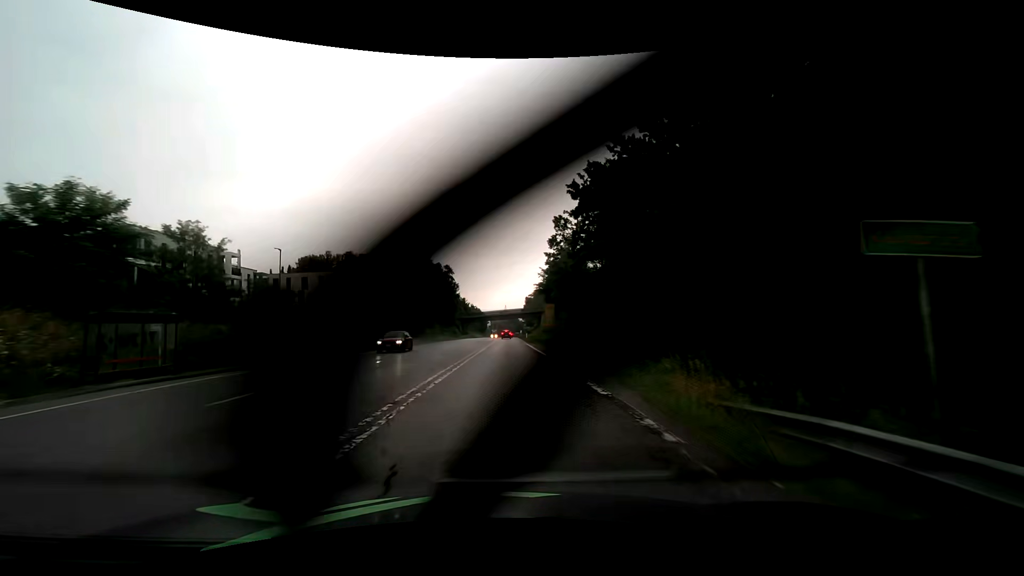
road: secondary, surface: asphalt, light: Day
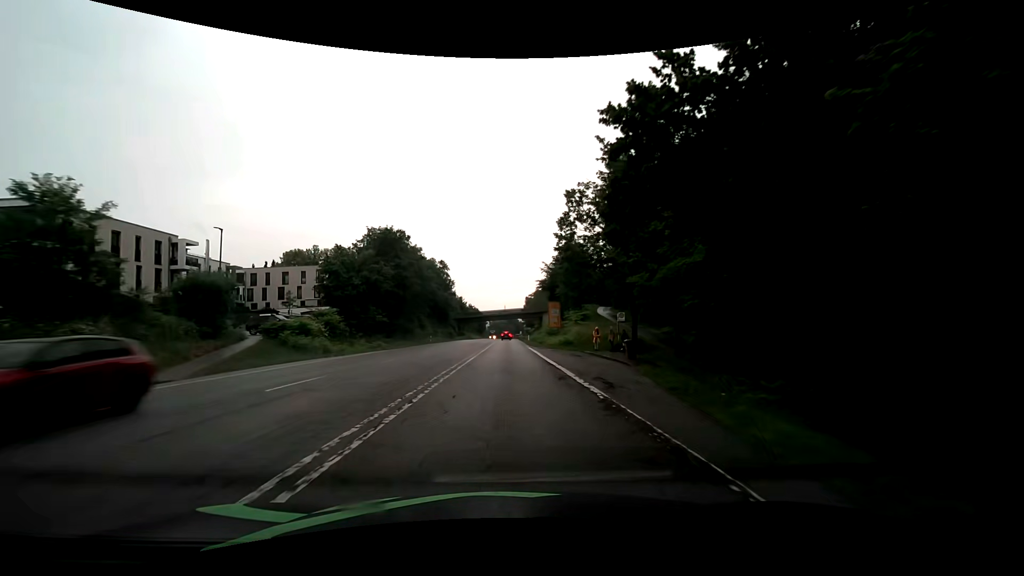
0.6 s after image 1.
(0.0, +9.2) m; 0°
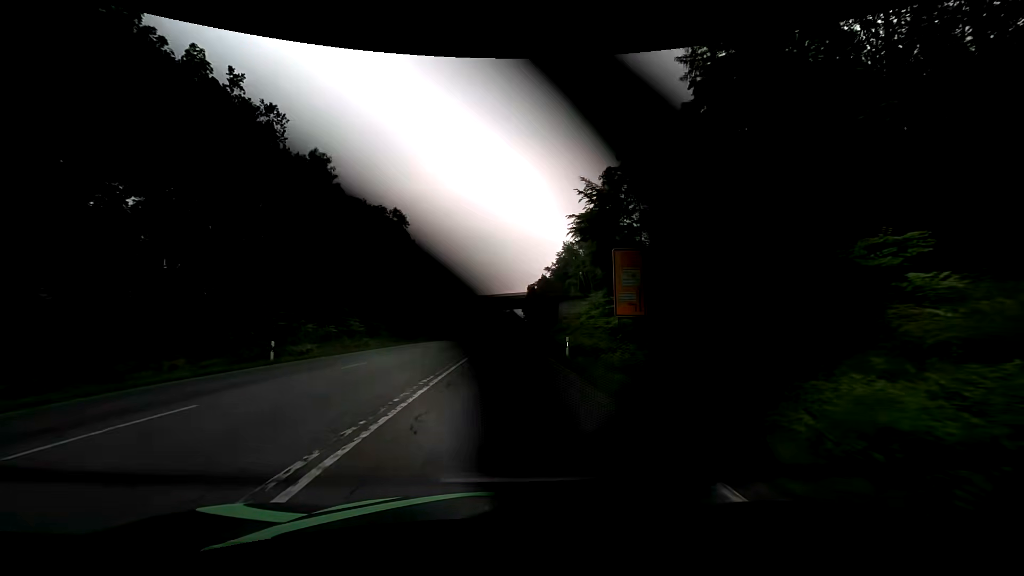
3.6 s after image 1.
(0.0, +46.1) m; 0°
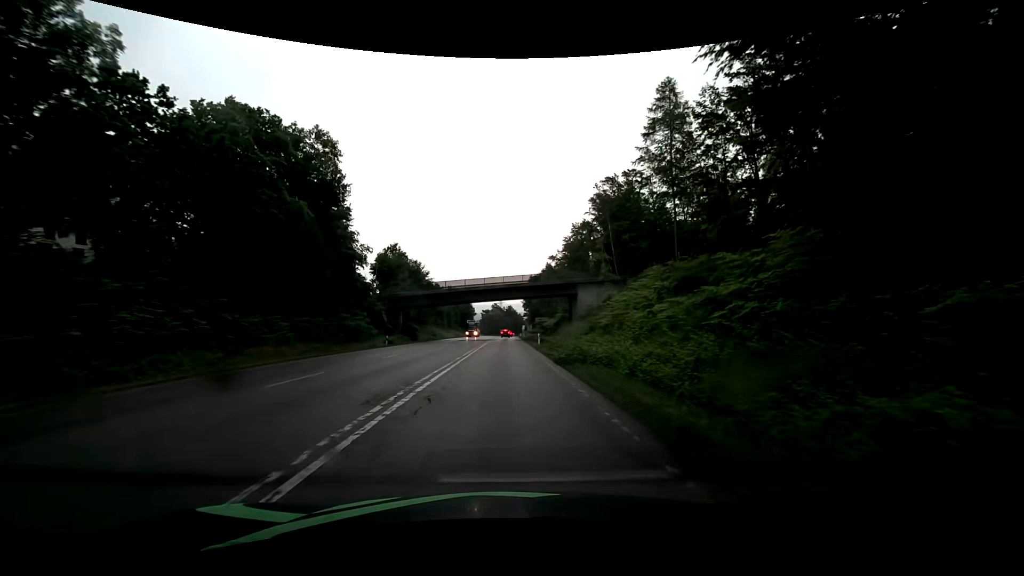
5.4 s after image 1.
(0.0, +27.5) m; 0°
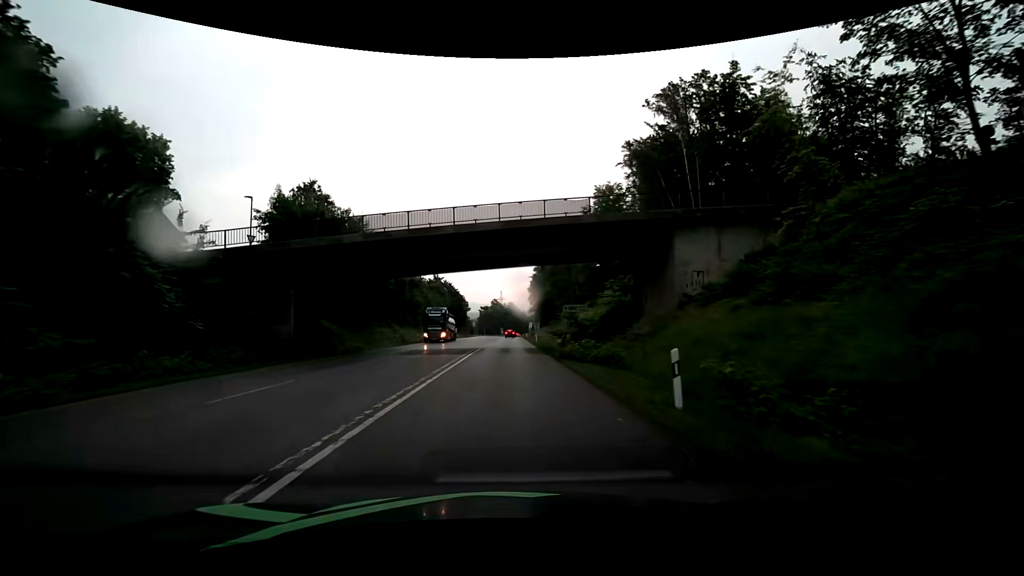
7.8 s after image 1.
(-0.1, +36.7) m; 0°
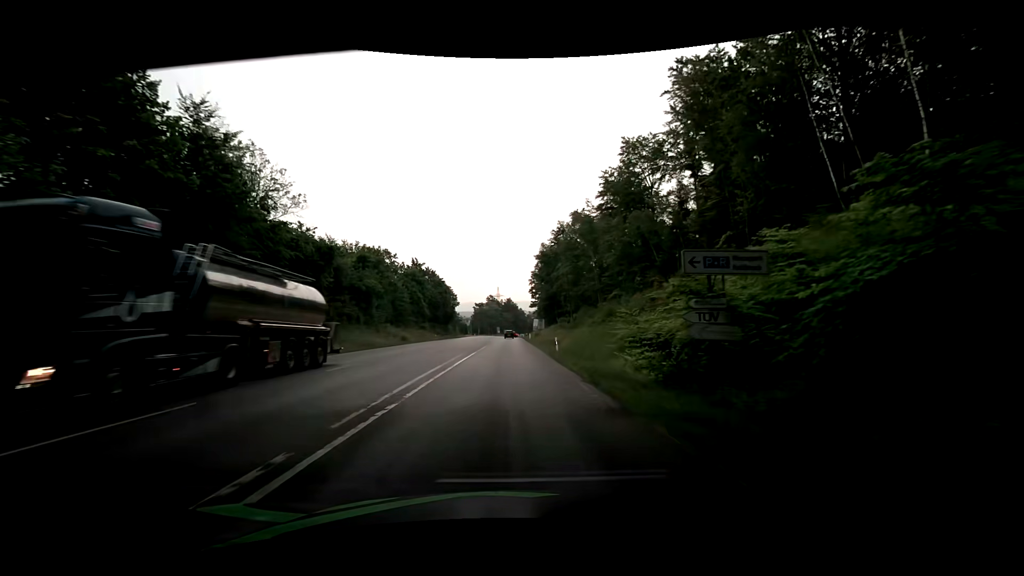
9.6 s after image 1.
(+0.2, +27.6) m; +1°
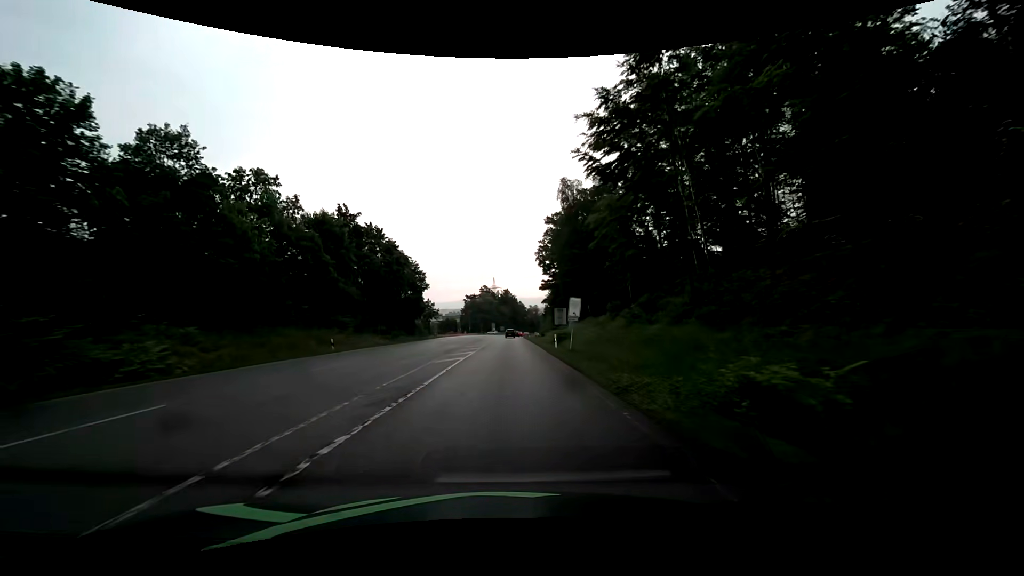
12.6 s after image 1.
(0.0, +46.0) m; 0°
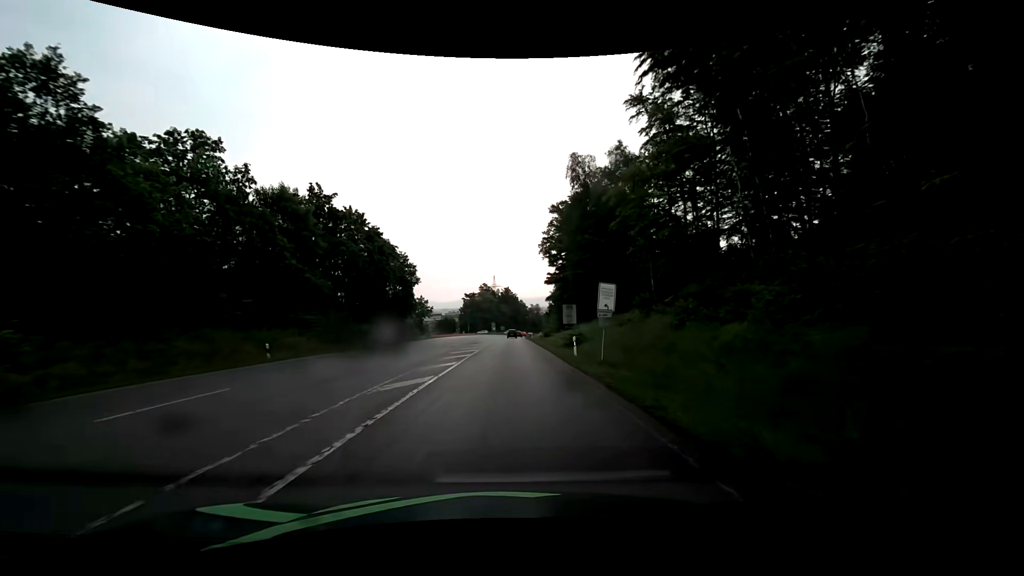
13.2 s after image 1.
(0.0, +9.2) m; 0°
(0, +10) (0, +20) (0, +30) (0, +40) (0, +50) (+1, +60) (+1, +70) (+1, +80) (+1, +90) (+1, +100) m
